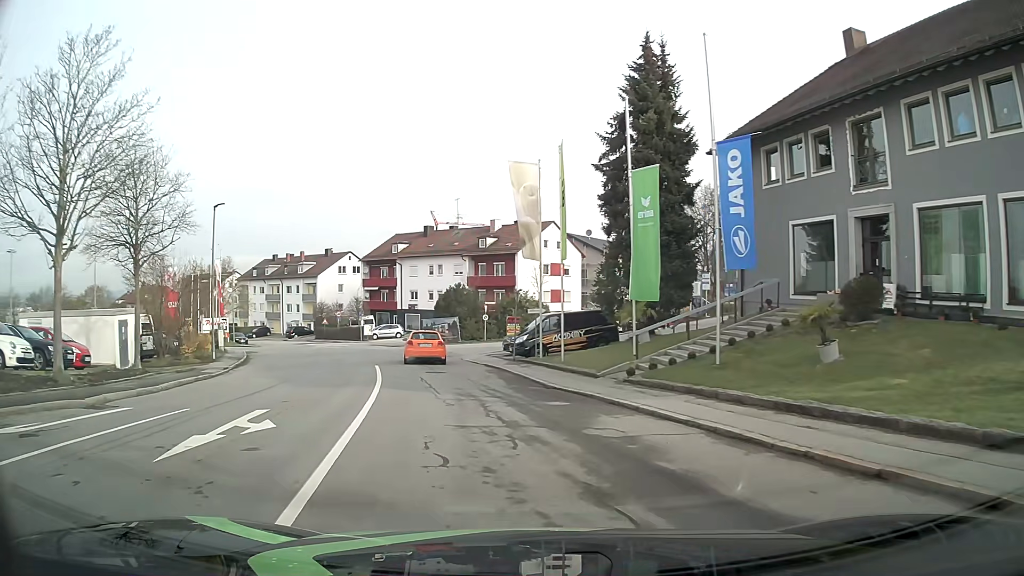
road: residential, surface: asphalt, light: Day
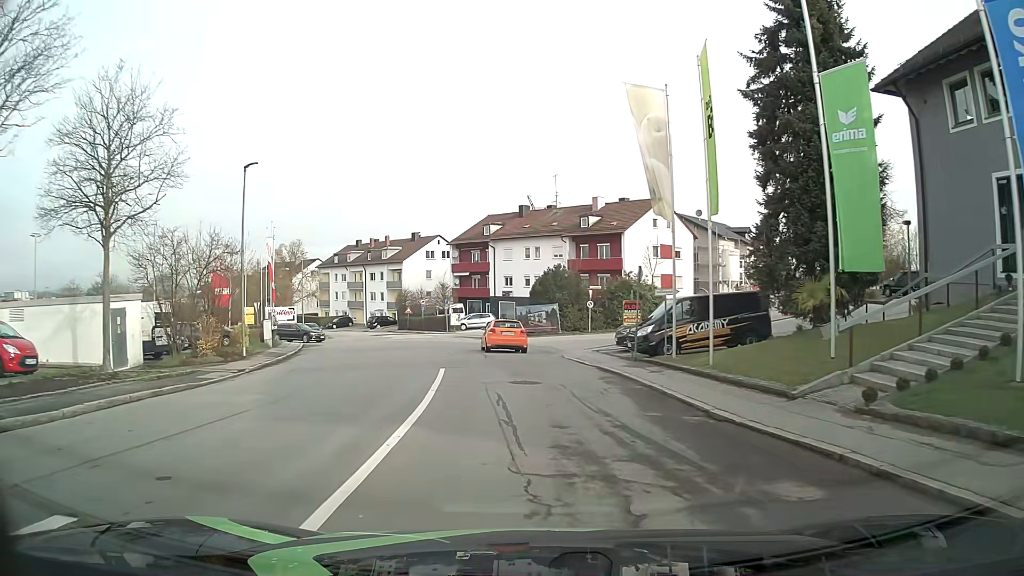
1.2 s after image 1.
(-0.7, +7.8) m; -9°
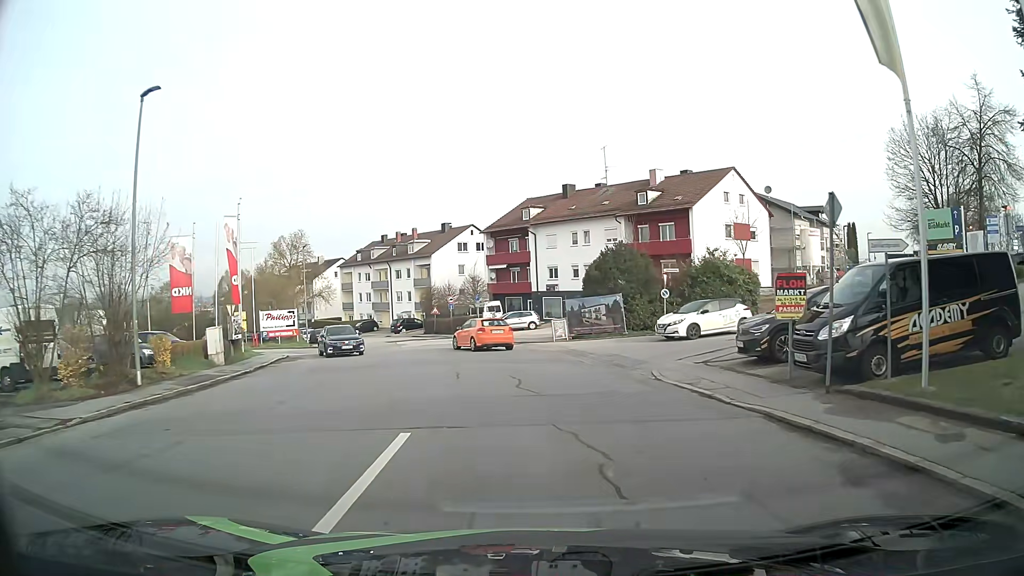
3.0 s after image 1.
(-0.5, +11.2) m; -4°
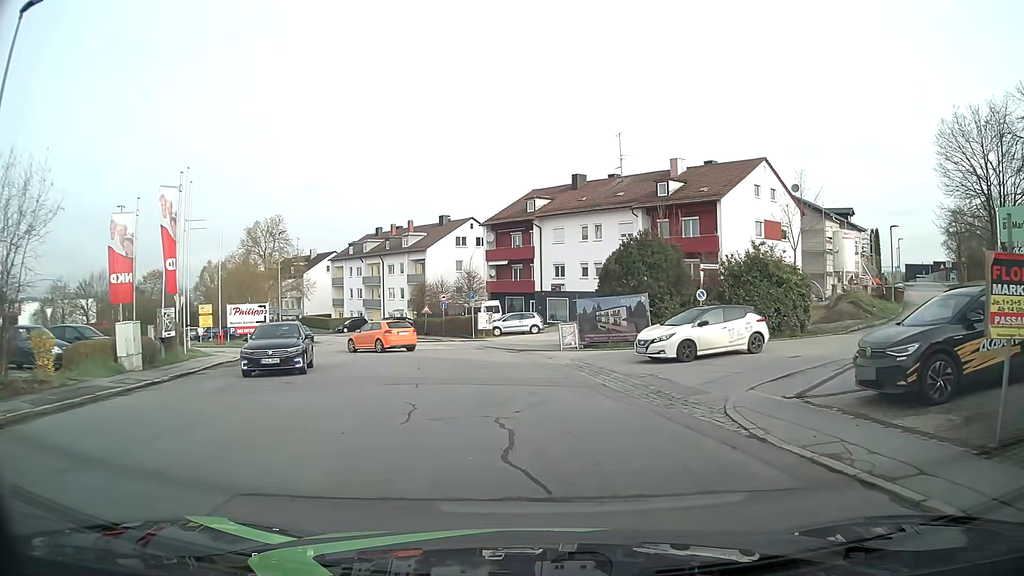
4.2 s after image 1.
(-0.1, +6.3) m; -1°
